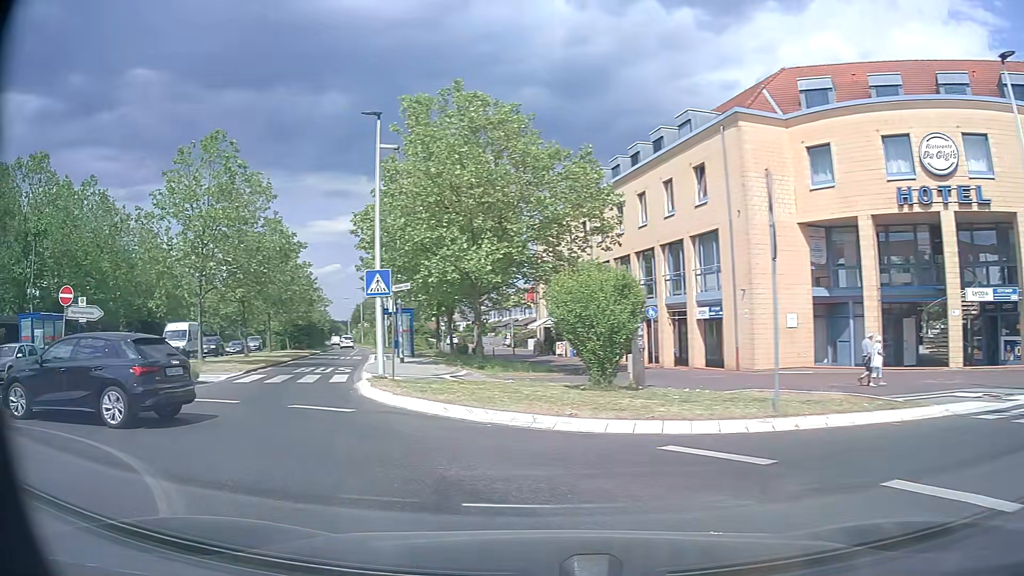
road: secondary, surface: asphalt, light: Day
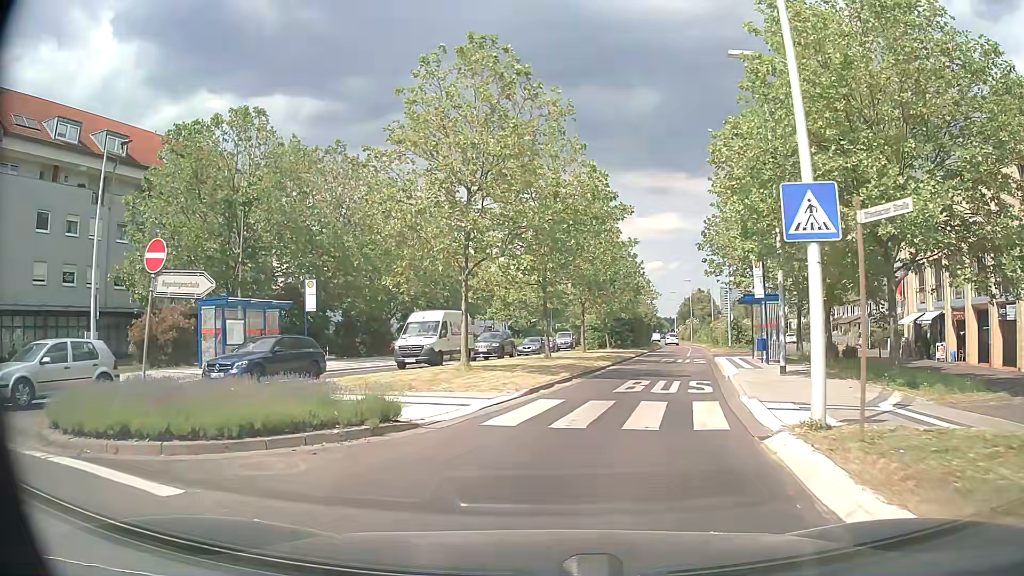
(-3.5, +10.4) m; -29°
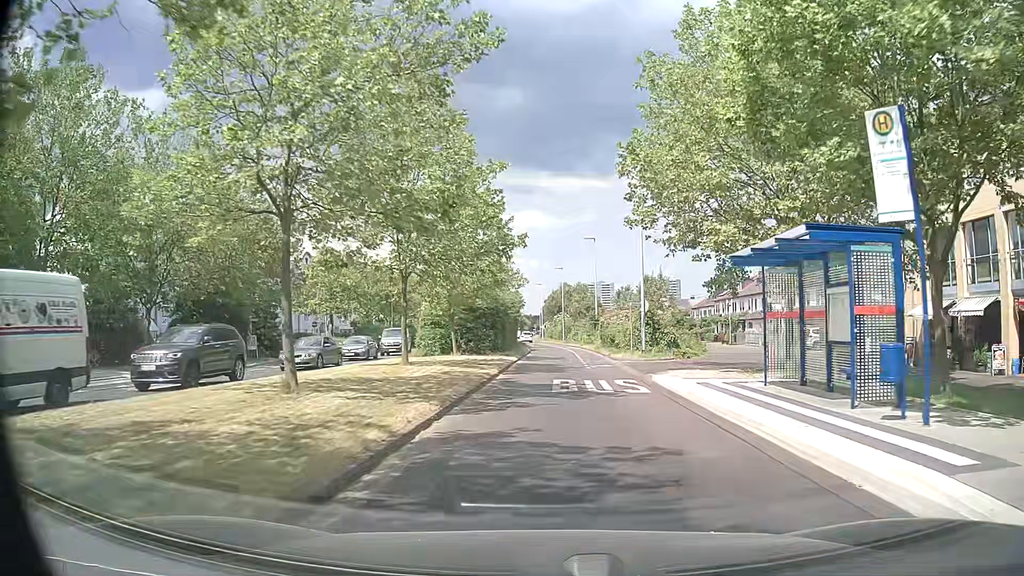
(+1.8, +18.0) m; +11°
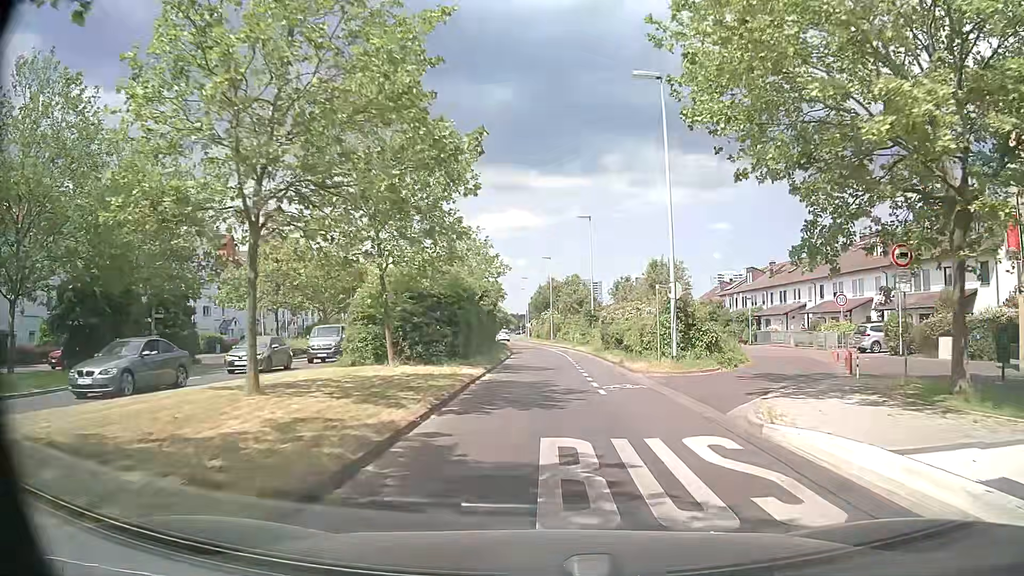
(+0.2, +11.2) m; +1°
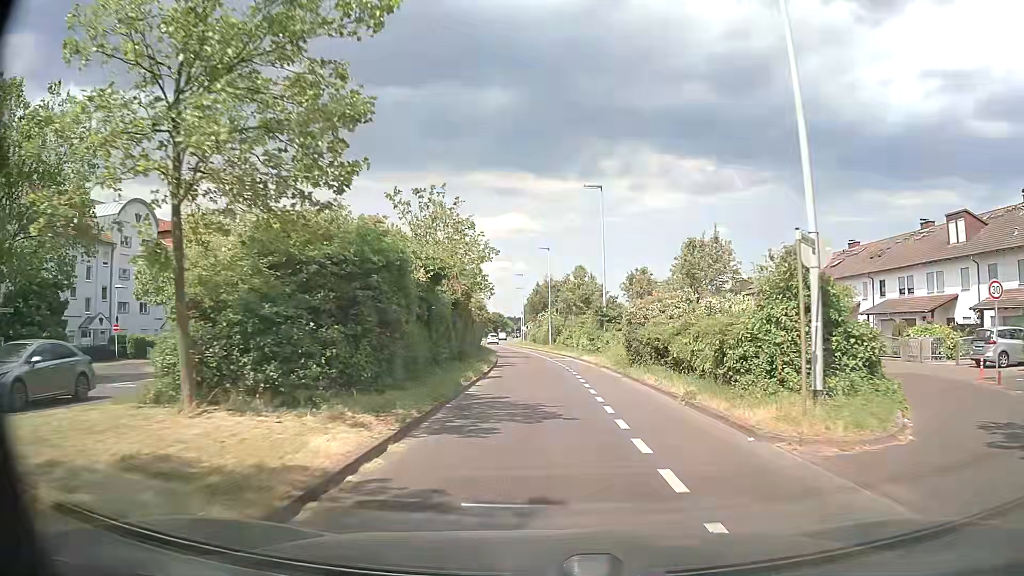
(+0.1, +12.6) m; 0°
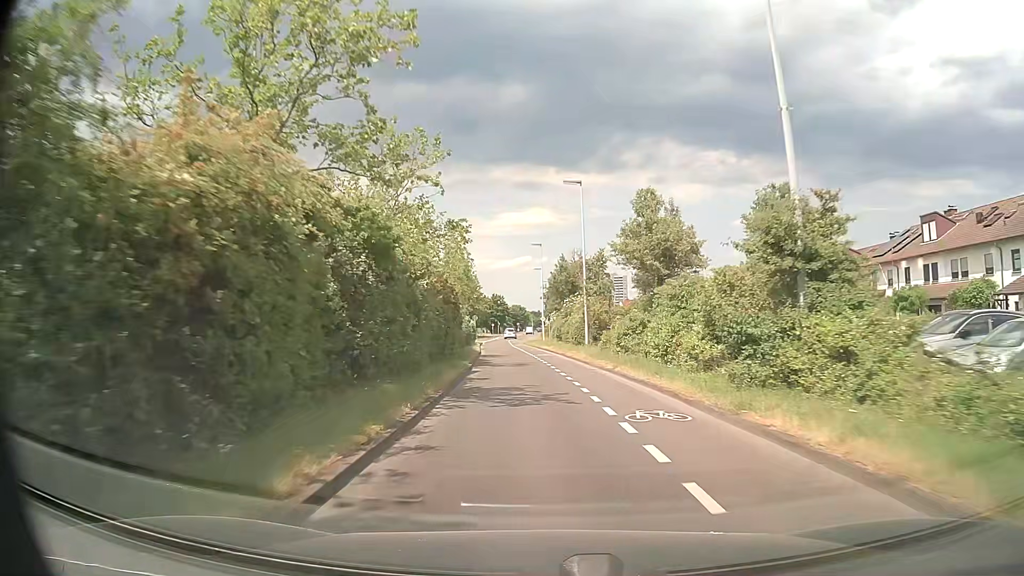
(-0.1, +28.9) m; -1°
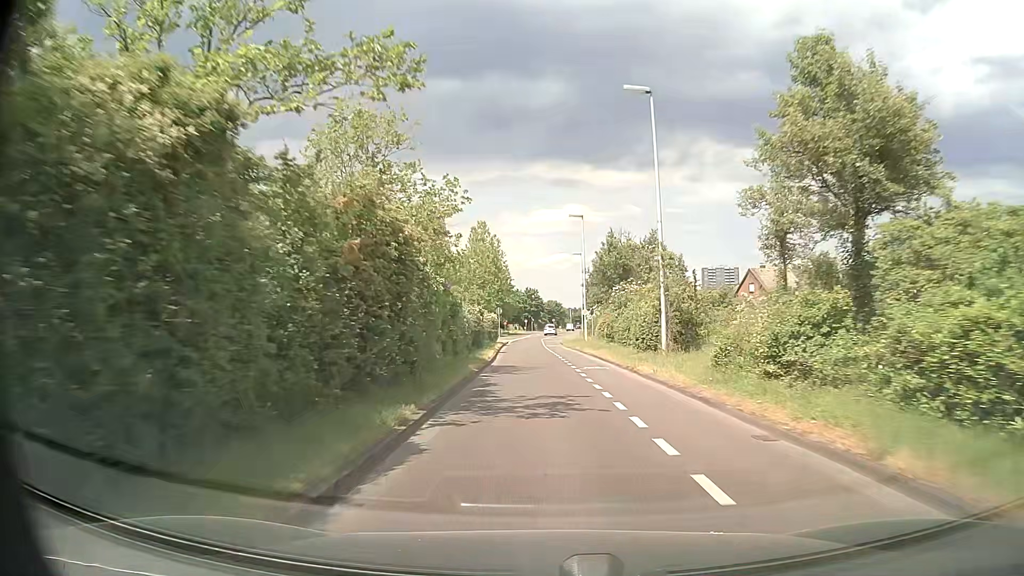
(-0.5, +15.7) m; -3°
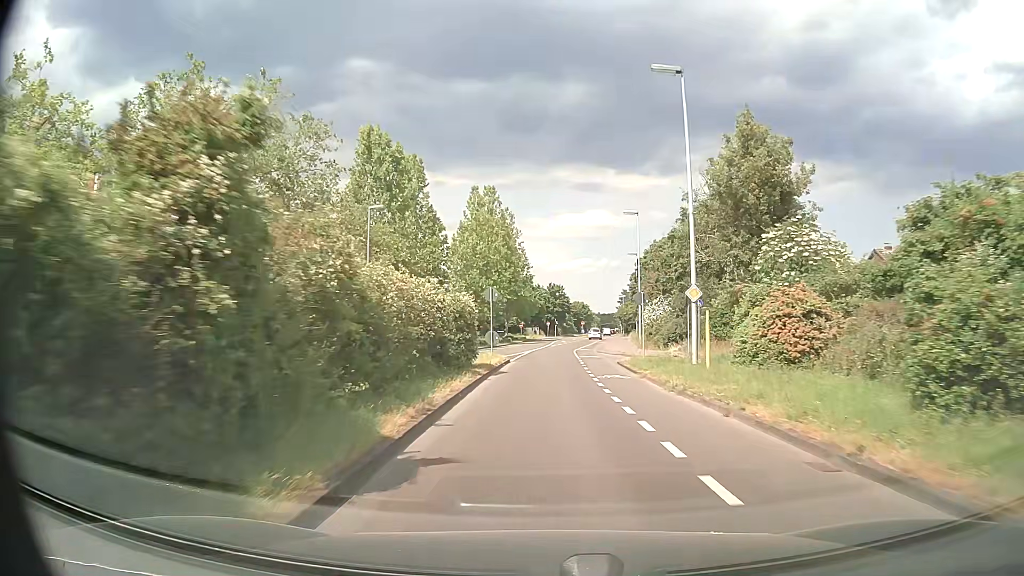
(-0.8, +31.8) m; -2°
(0, +10) (0, +20) (0, +30) (0, +40) (+1, +50) (+2, +60) (+3, +70) (+4, +80) (+5, +90) (+7, +100) m
